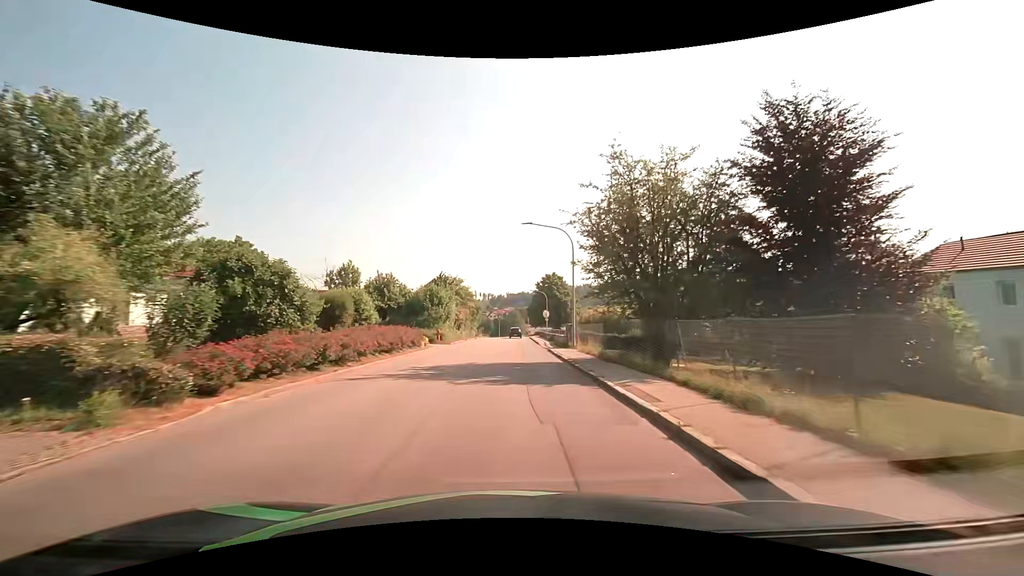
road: tertiary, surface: asphalt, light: Day
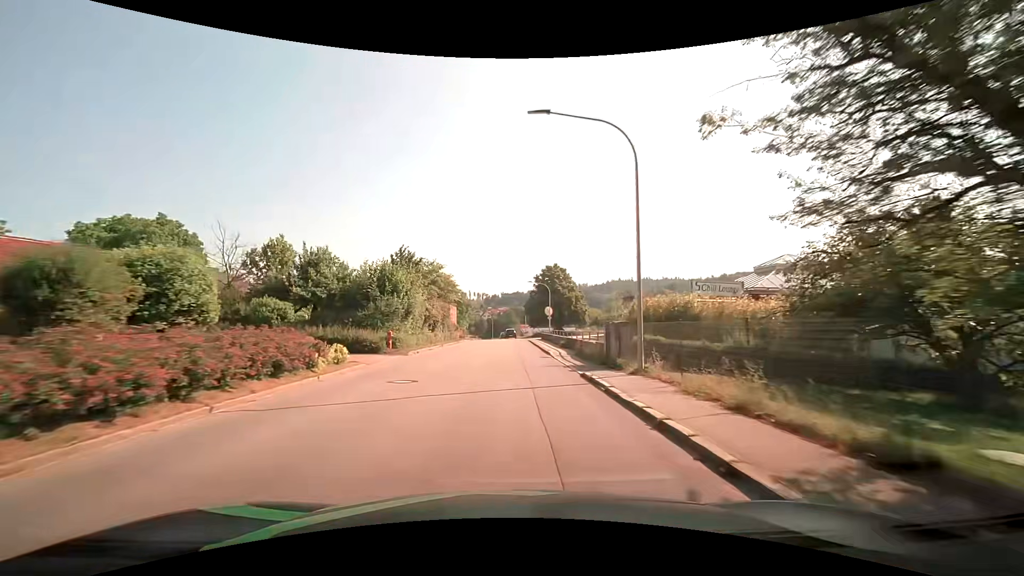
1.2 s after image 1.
(0.0, +15.2) m; +1°
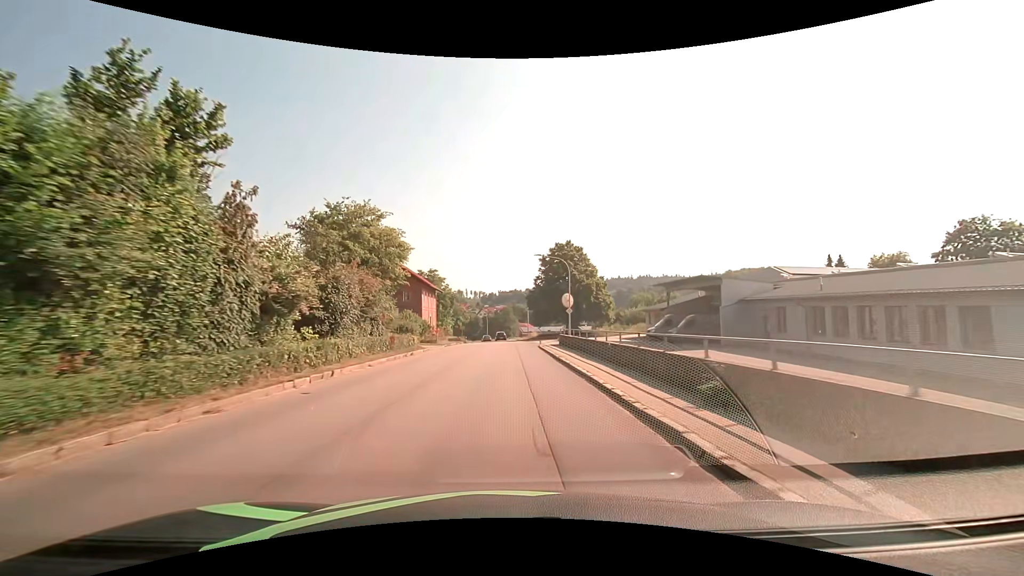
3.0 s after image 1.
(0.0, +22.8) m; 0°
(0, +10) (0, +20) (0, +30) (0, +40) (0, +50) (0, +60) (-1, +70) (-1, +80) (-2, +90) (-3, +100) m
